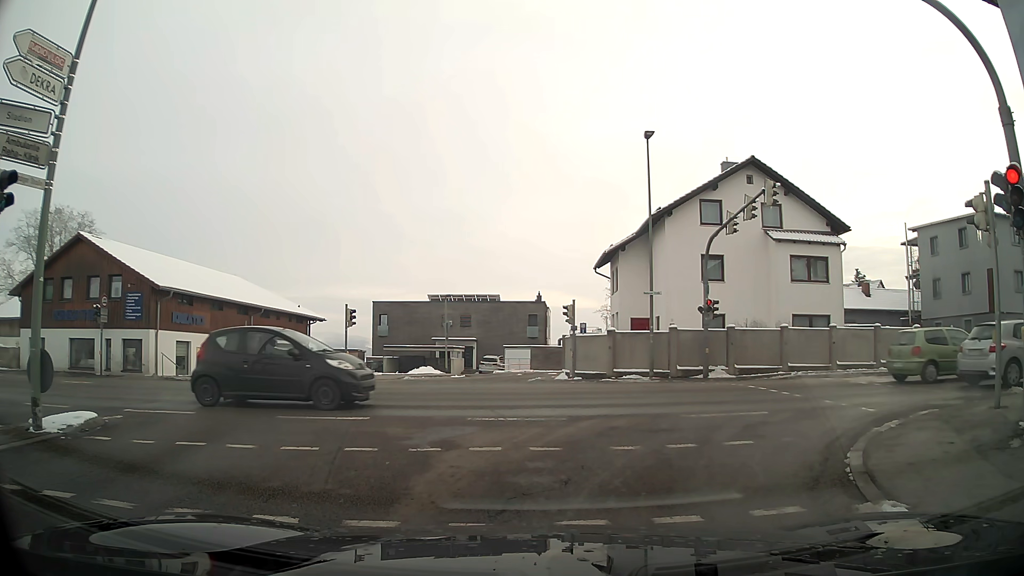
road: tertiary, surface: asphalt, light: Day
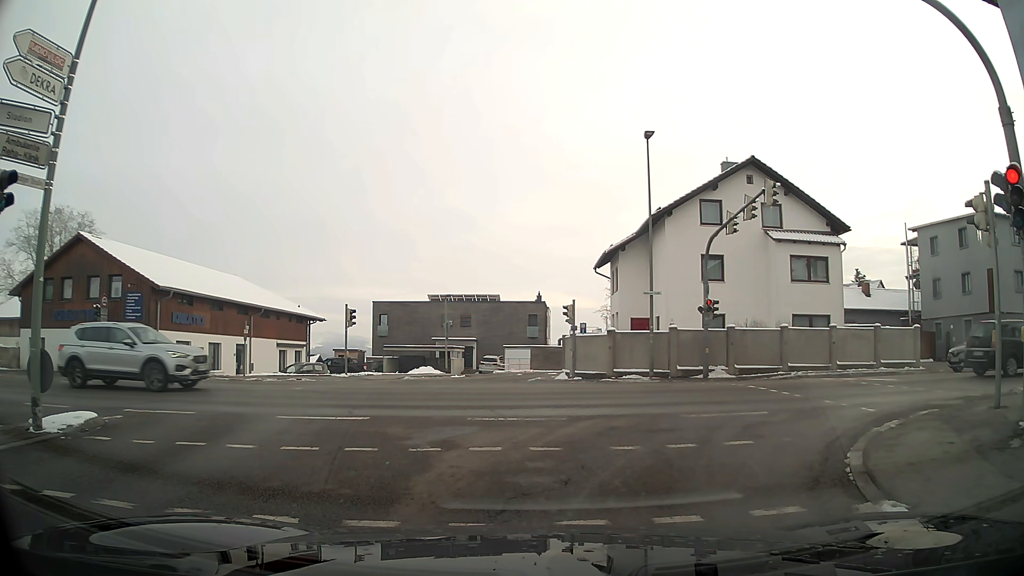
(0.0, 0.0) m; 0°
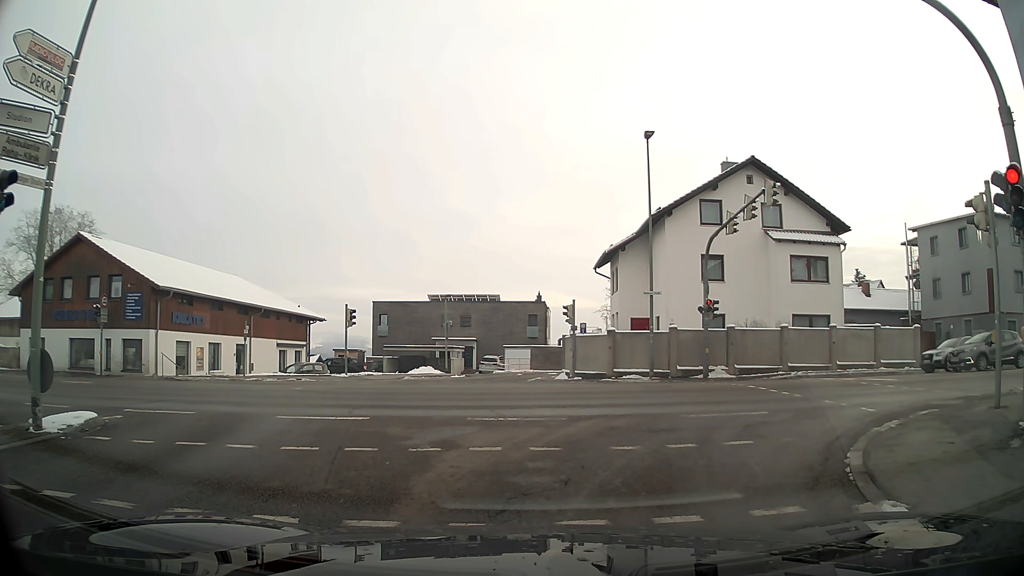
(0.0, 0.0) m; 0°
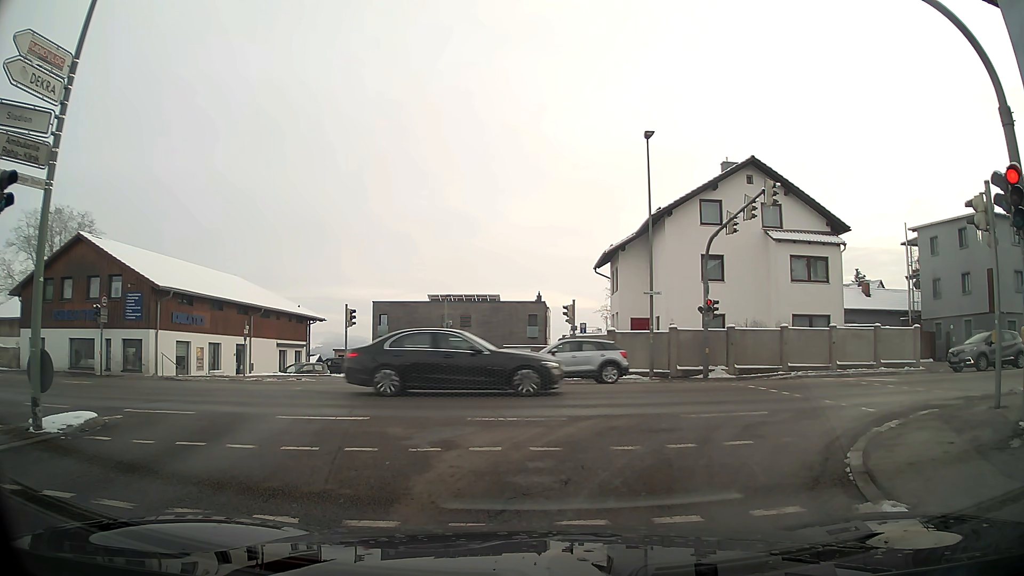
(0.0, 0.0) m; 0°
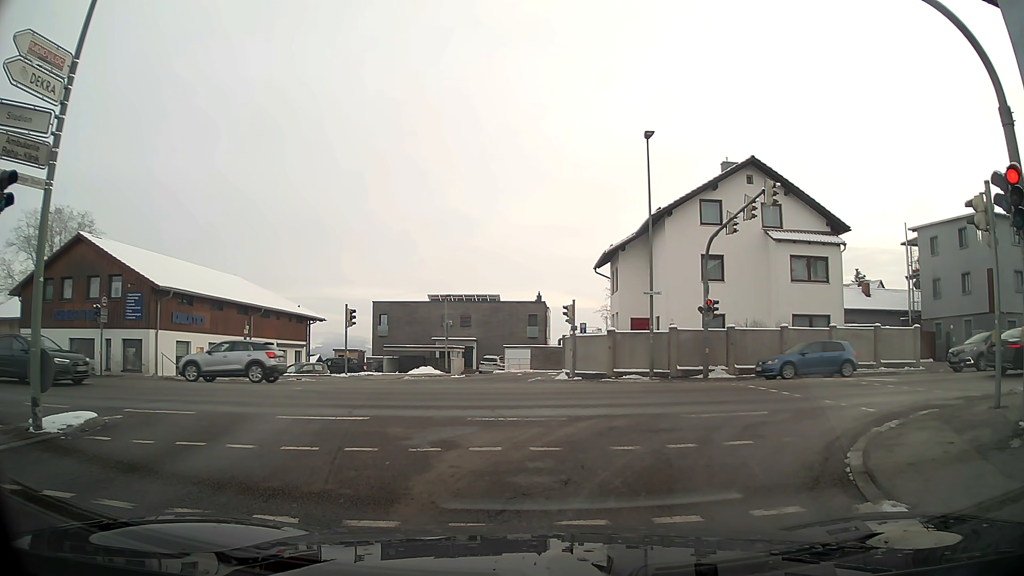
(0.0, 0.0) m; 0°
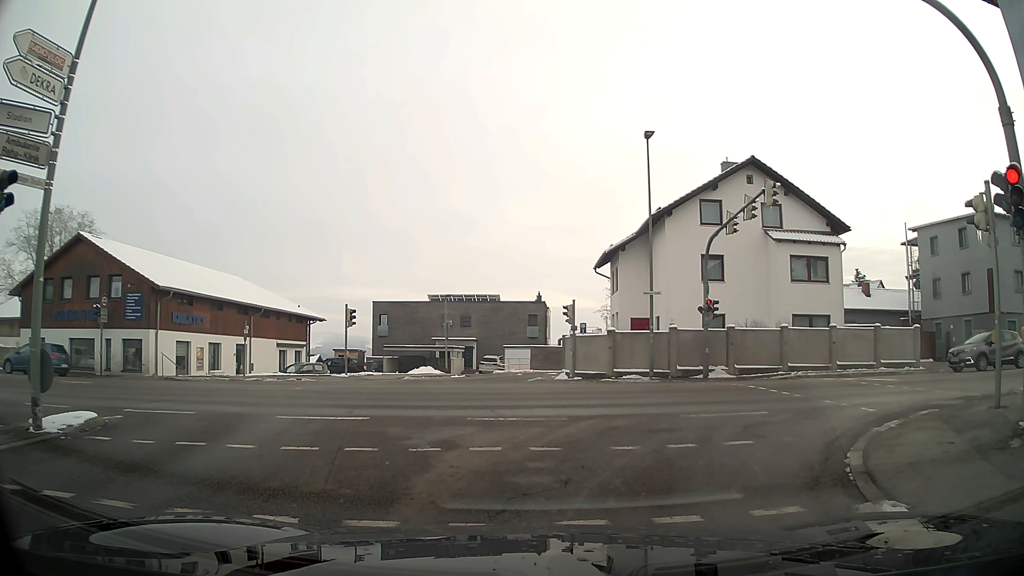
(0.0, 0.0) m; 0°
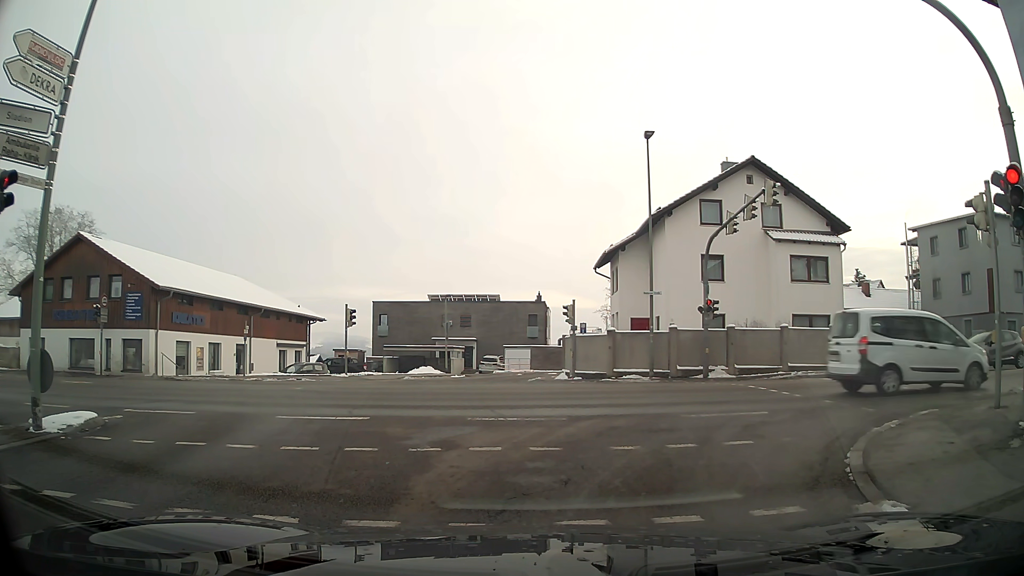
(0.0, 0.0) m; 0°
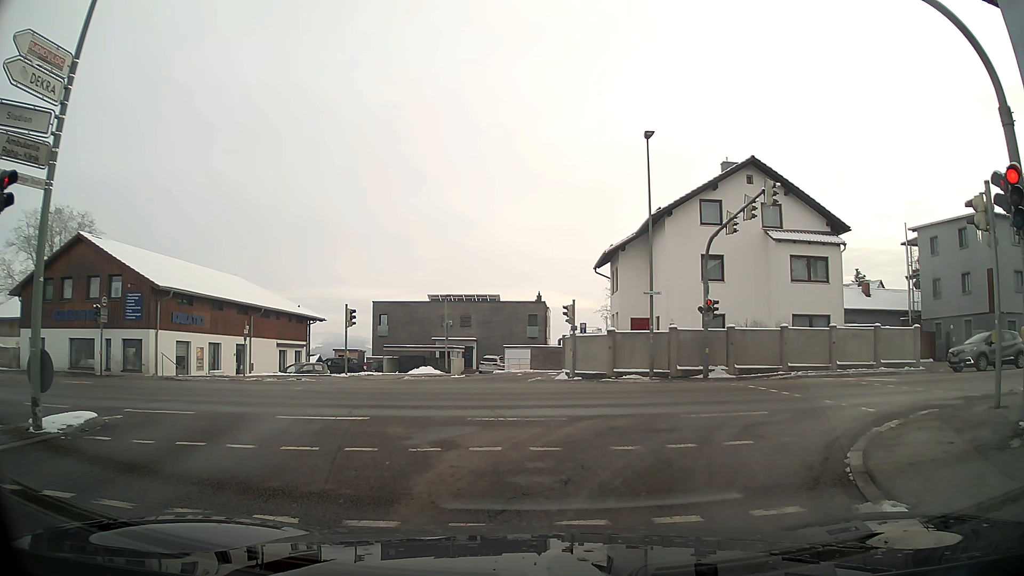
(0.0, 0.0) m; 0°
